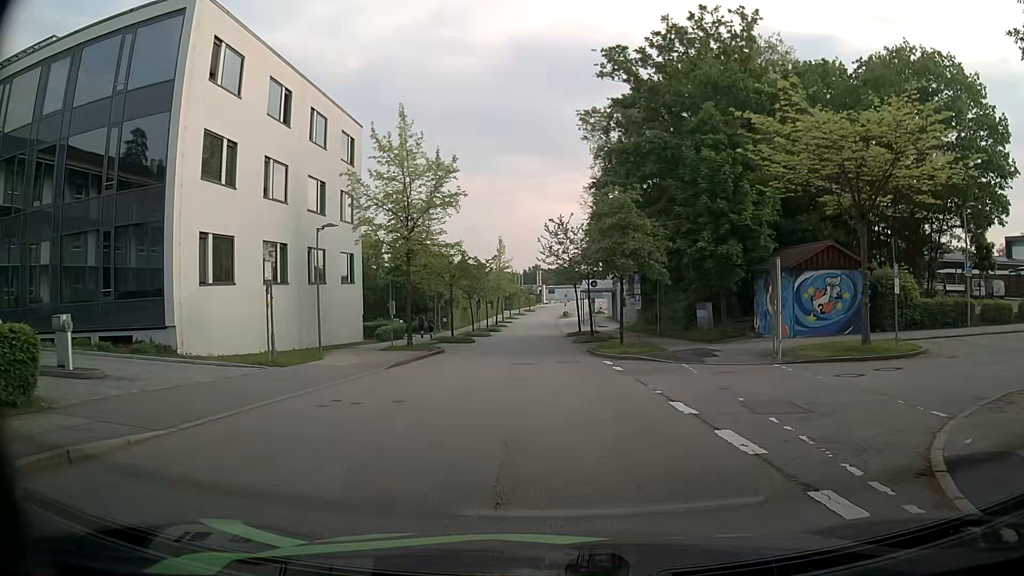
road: residential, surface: asphalt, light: Day
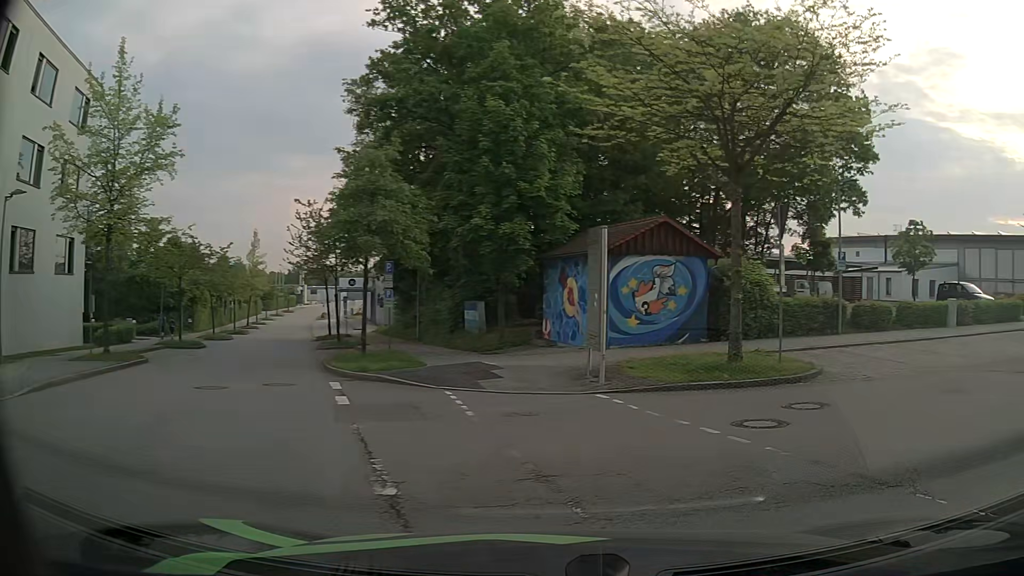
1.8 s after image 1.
(+0.7, +7.3) m; +19°
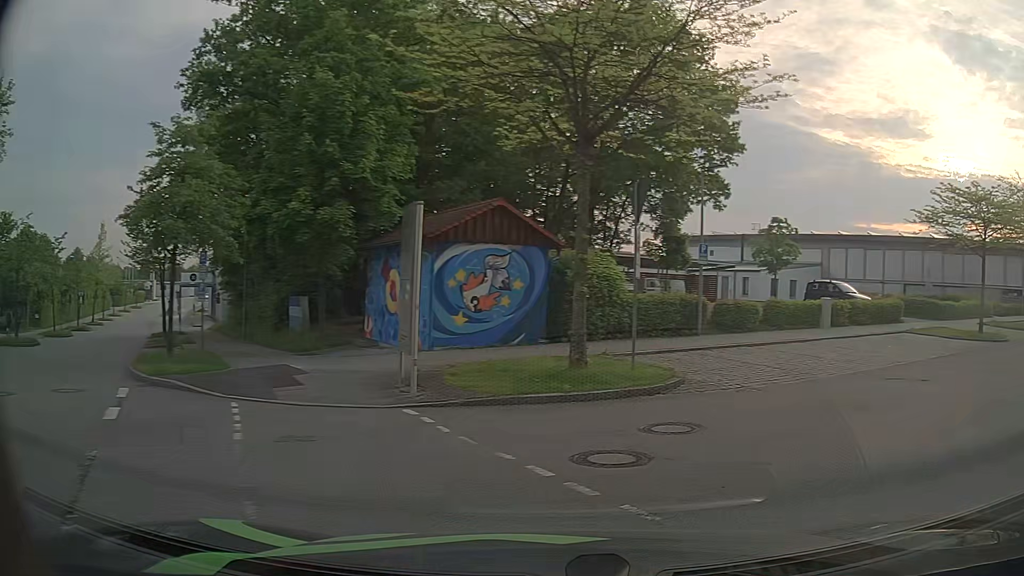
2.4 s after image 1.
(+0.2, +2.4) m; +11°
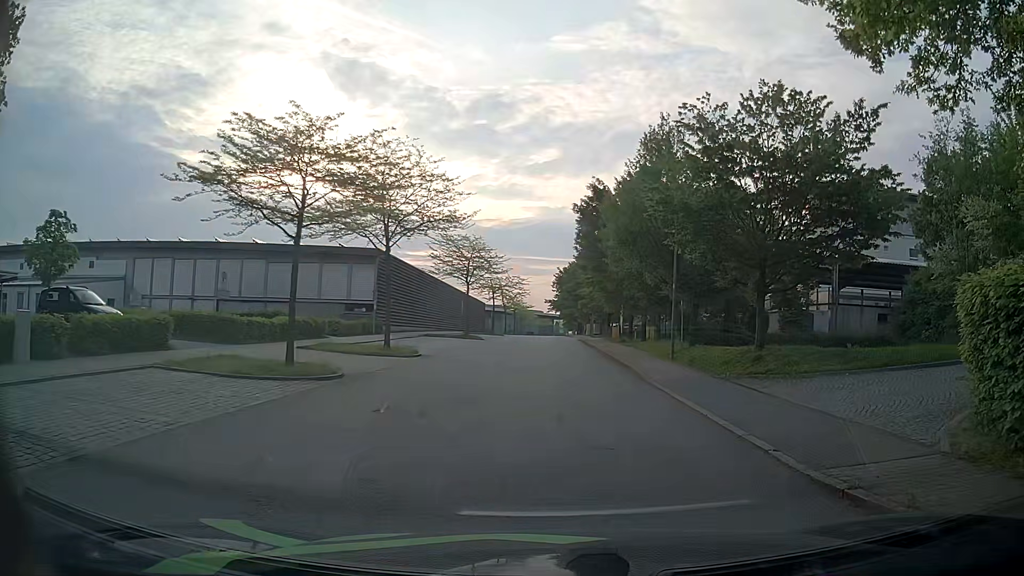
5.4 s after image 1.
(+6.6, +9.4) m; +58°
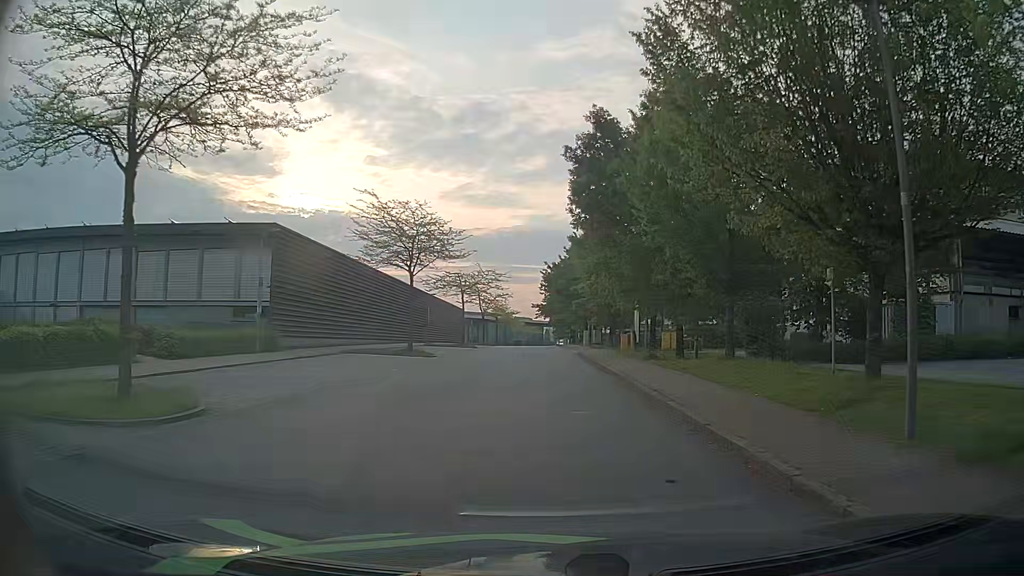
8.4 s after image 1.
(+0.4, +16.6) m; +1°
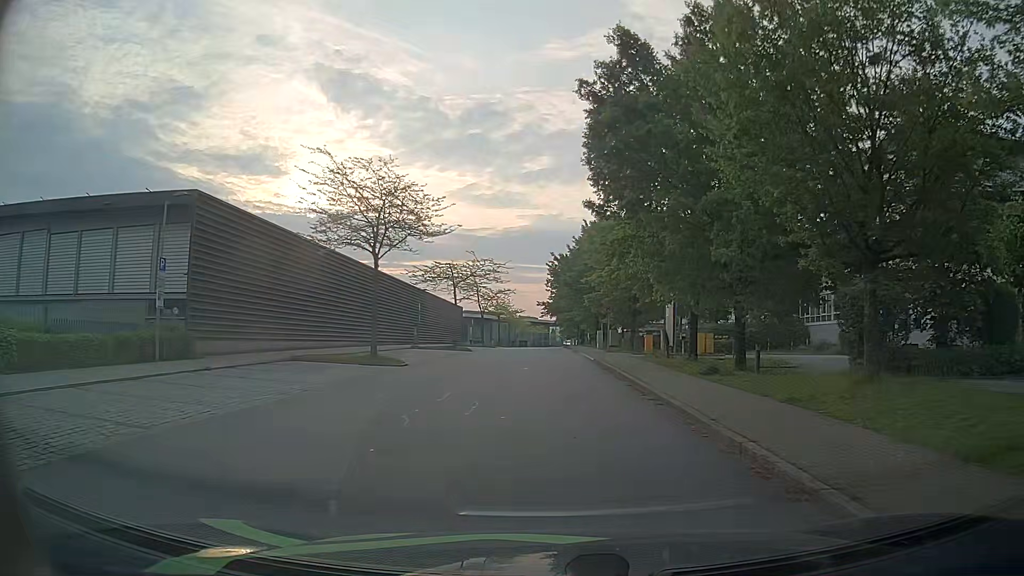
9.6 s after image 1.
(0.0, +8.4) m; 0°
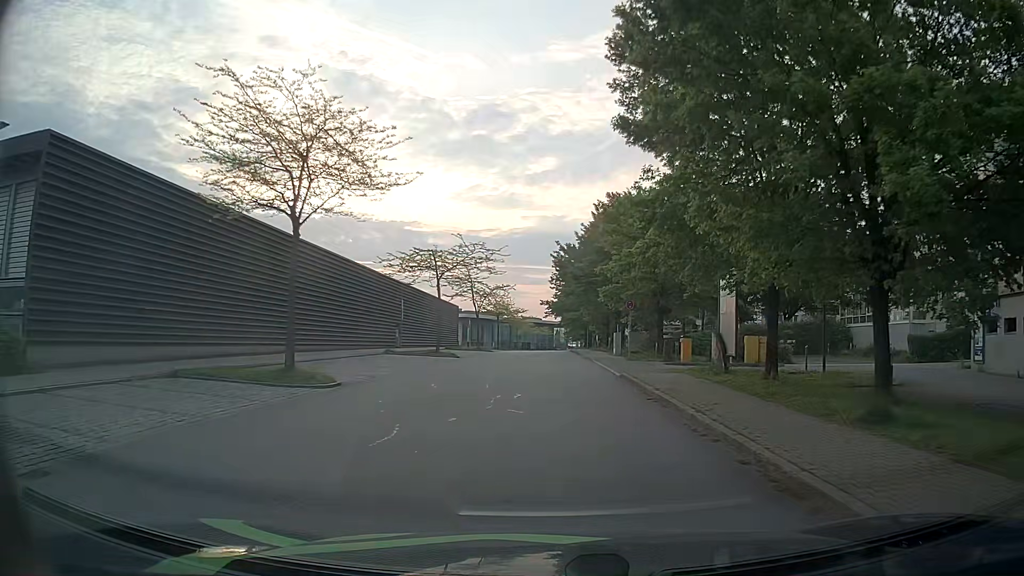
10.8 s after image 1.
(-0.1, +9.1) m; -1°
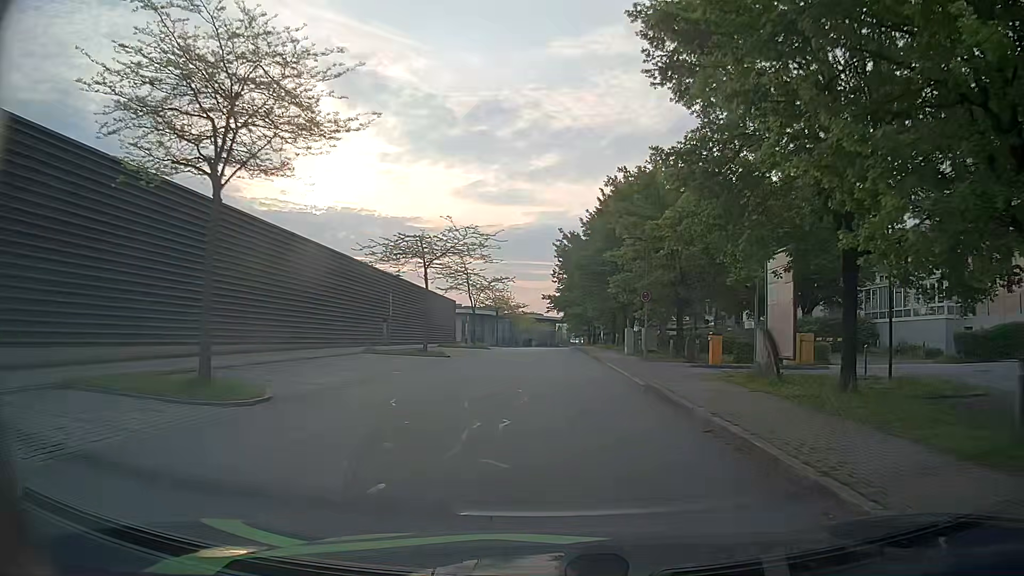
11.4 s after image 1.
(0.0, +4.6) m; 0°
(0, +10) (0, +20) (0, +30) (0, +40) (0, +50) (0, +60) (0, +70) (0, +80) (0, +90) (0, +100) m
